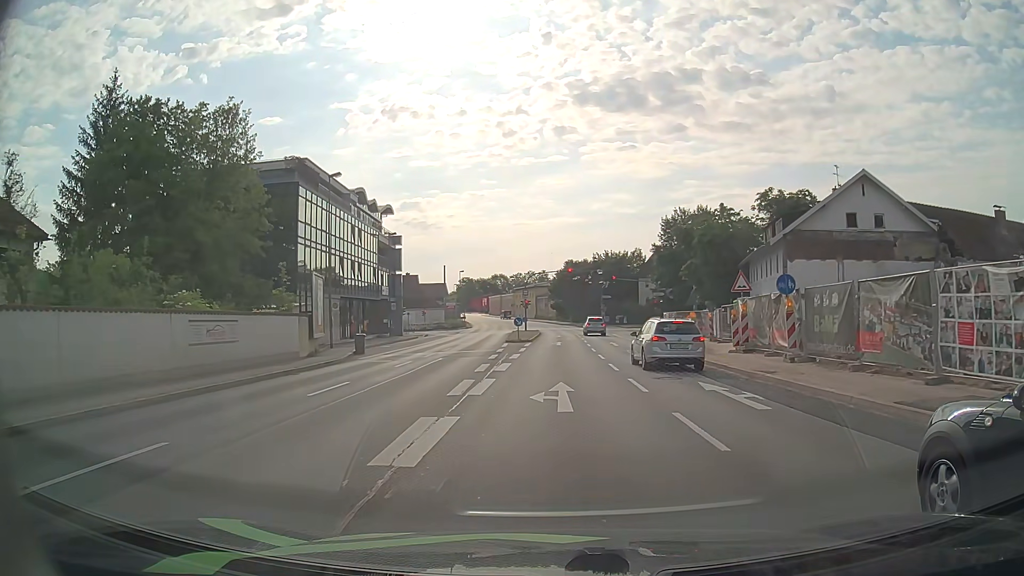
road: primary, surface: asphalt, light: Day
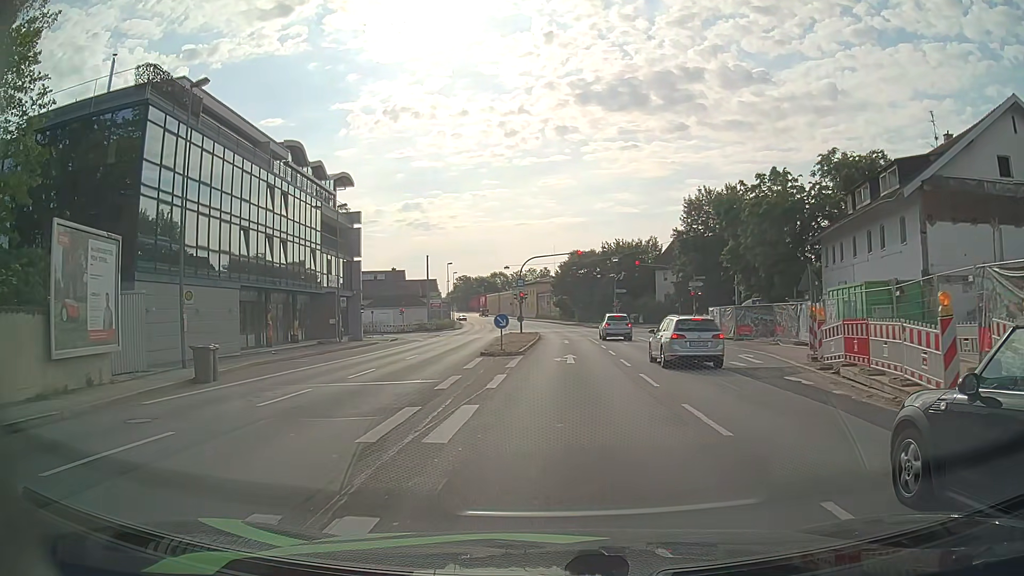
(+0.1, +17.1) m; 0°
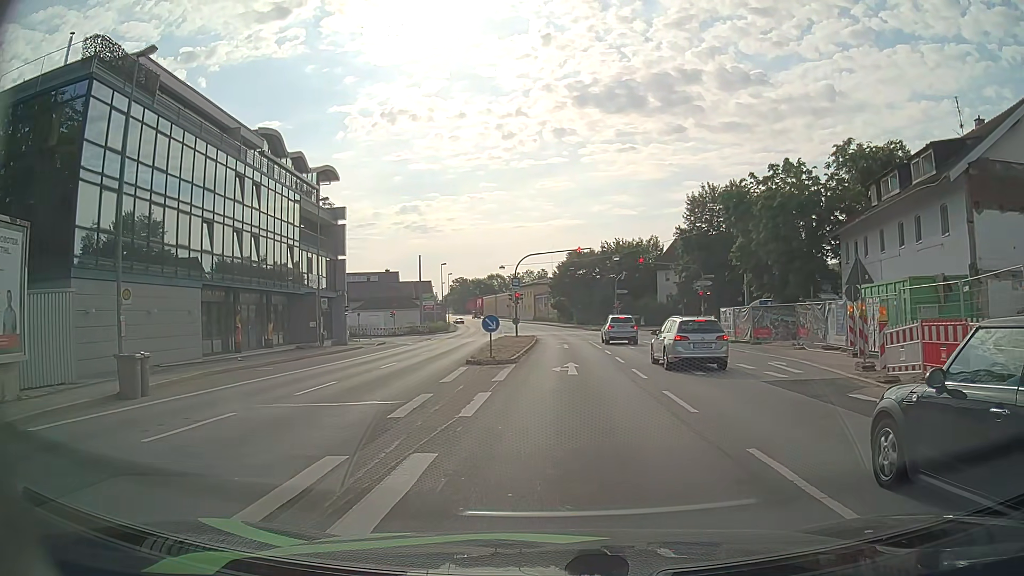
(0.0, +3.8) m; +1°
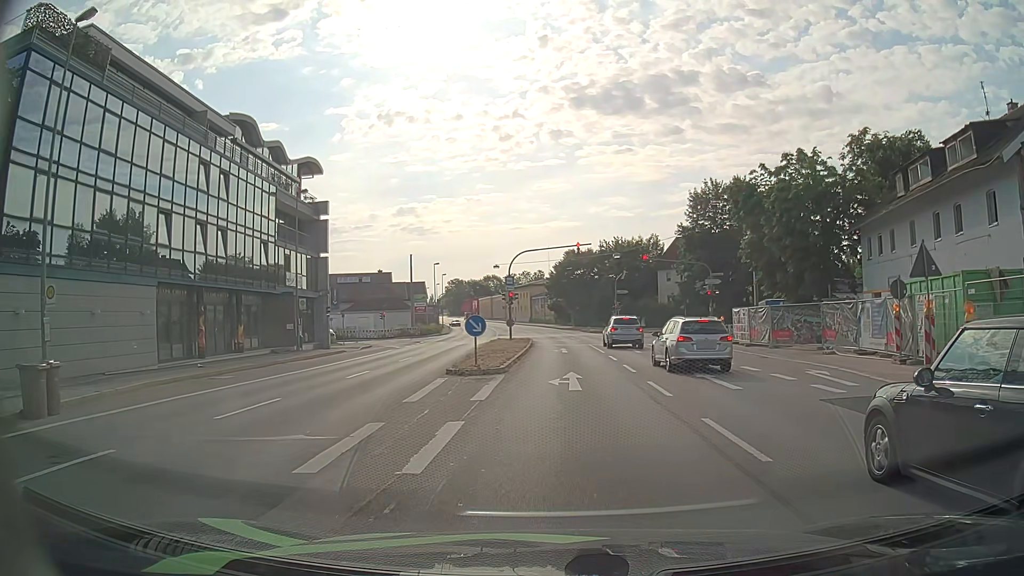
(0.0, +3.6) m; 0°
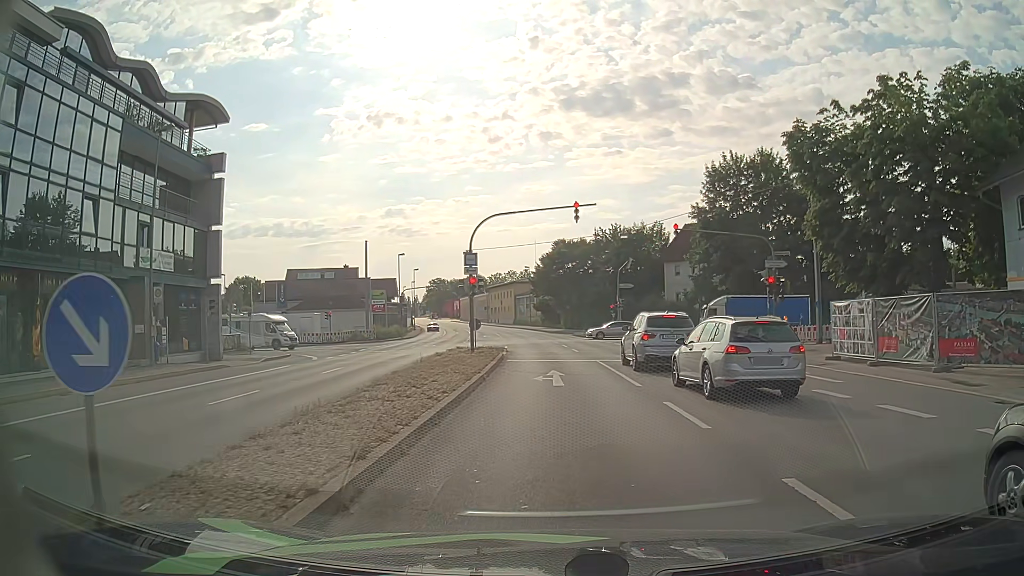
(+0.2, +15.7) m; +1°
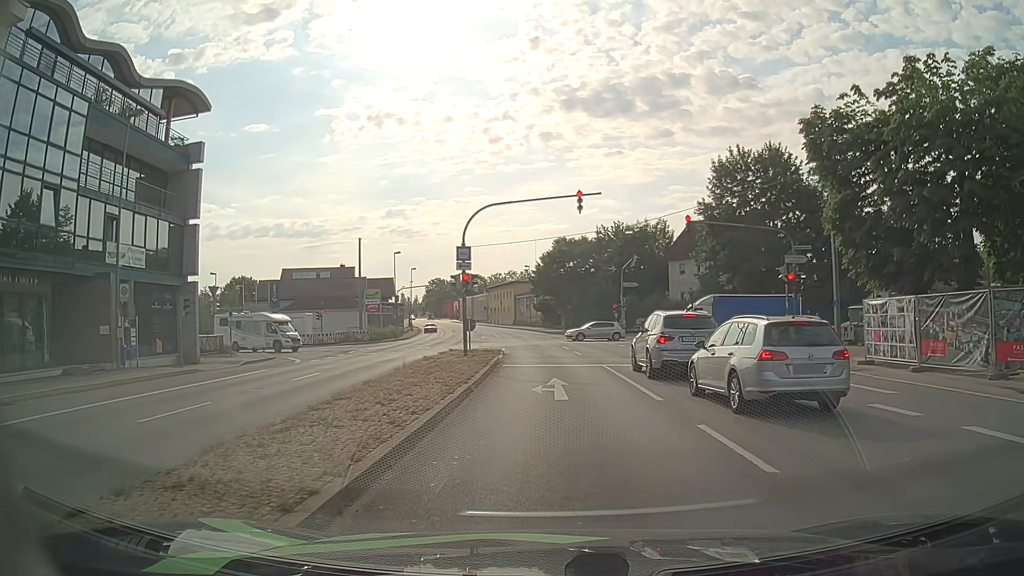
(0.0, +2.6) m; +1°
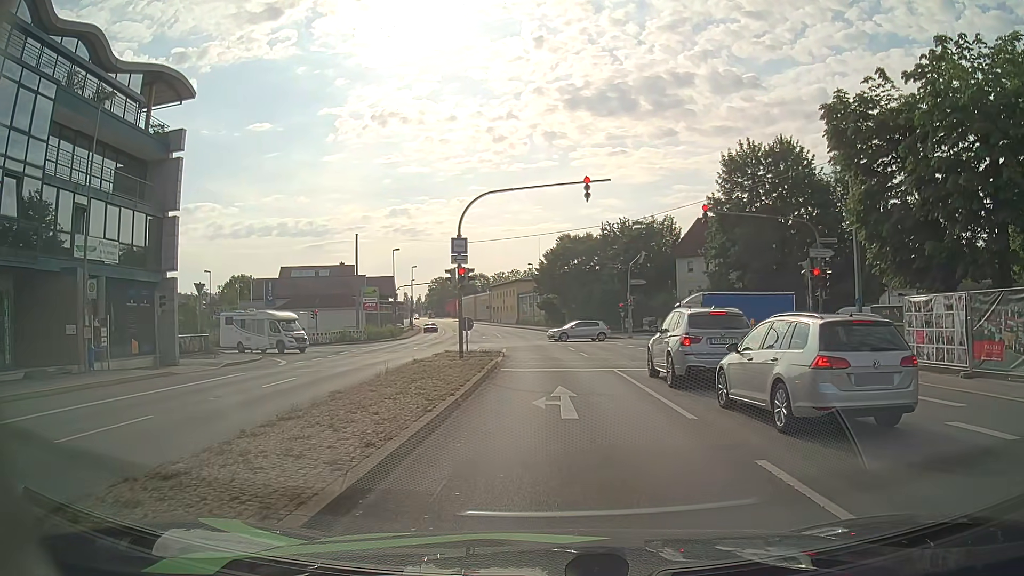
(-0.1, +2.4) m; -1°
